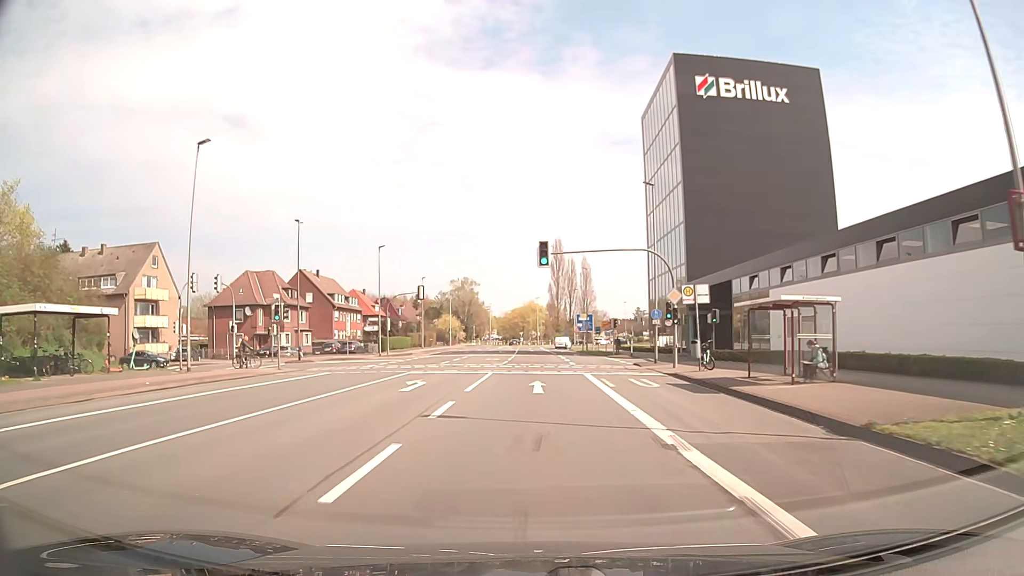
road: secondary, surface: asphalt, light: Day
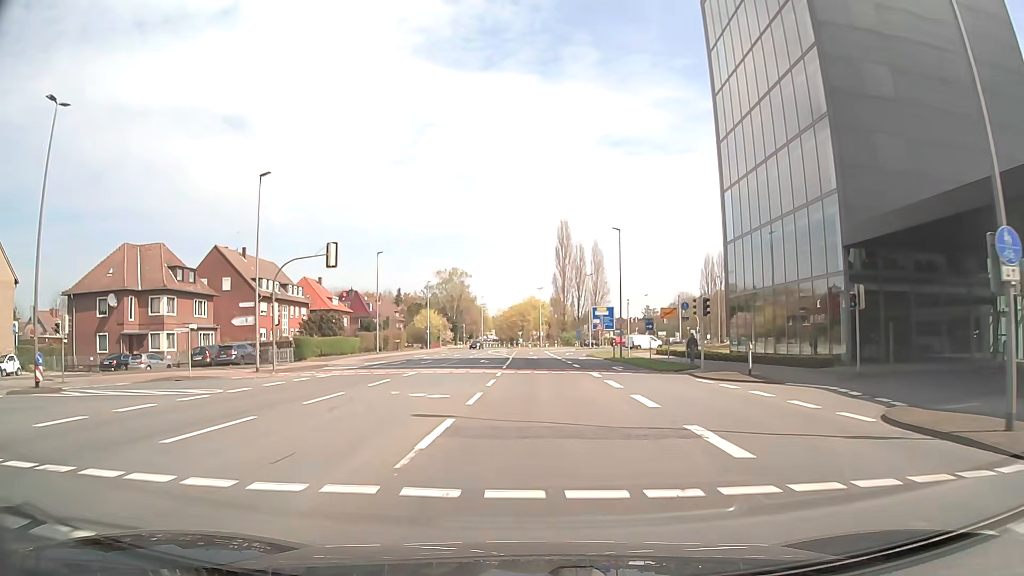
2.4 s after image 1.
(0.0, +30.3) m; 0°
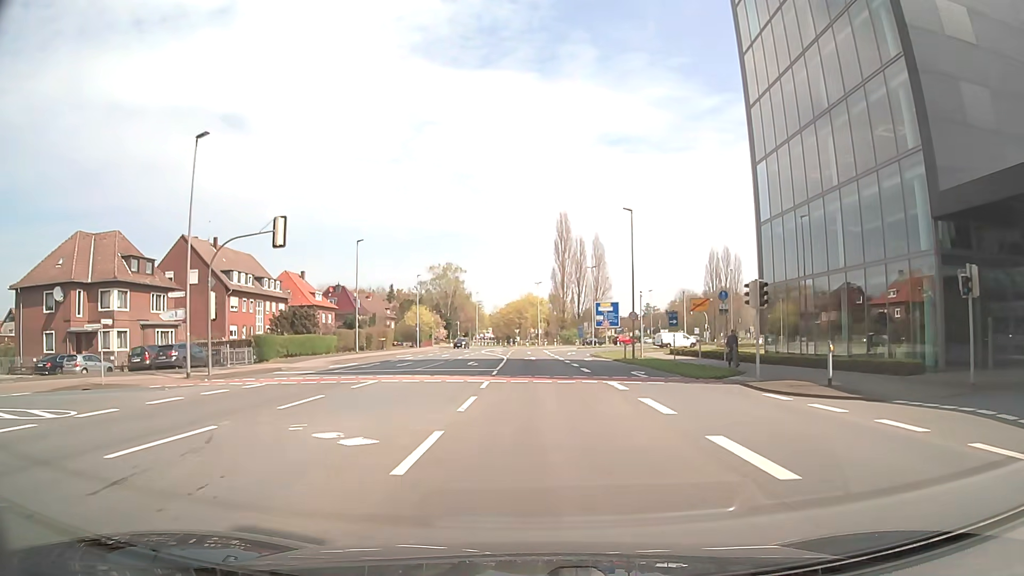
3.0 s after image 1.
(0.0, +7.6) m; 0°
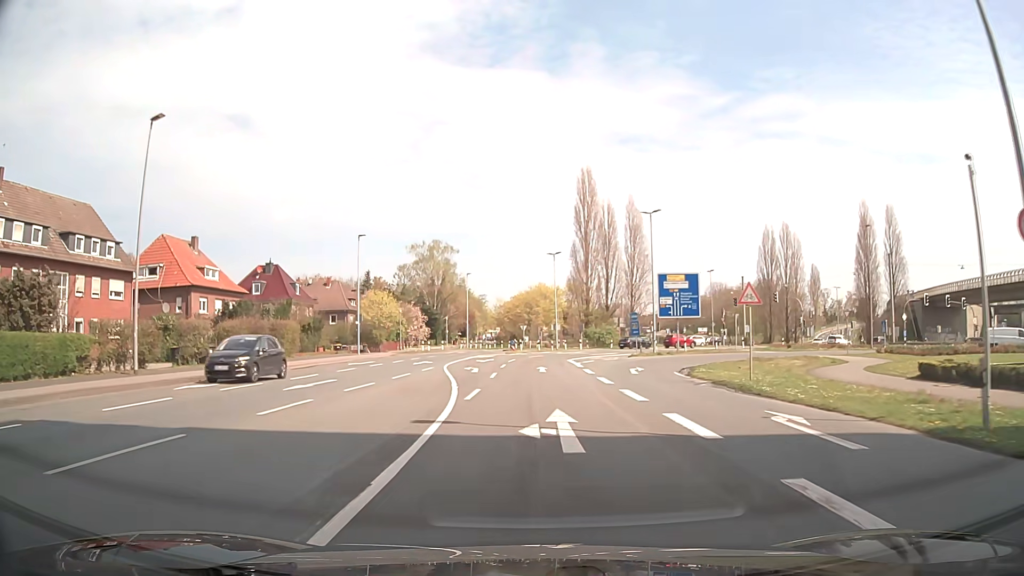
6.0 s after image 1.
(+0.2, +37.9) m; 0°
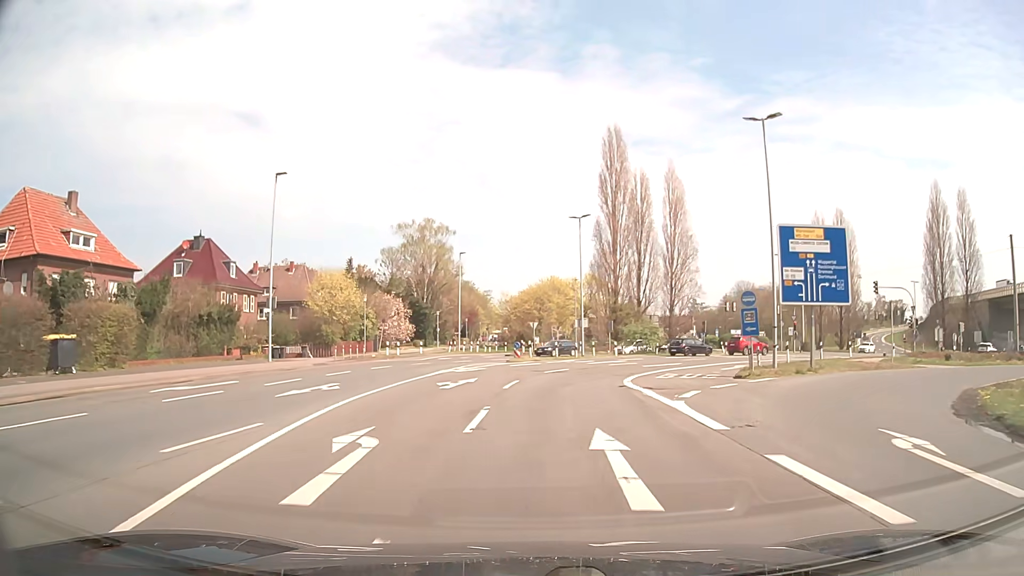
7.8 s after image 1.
(-0.3, +22.8) m; -1°
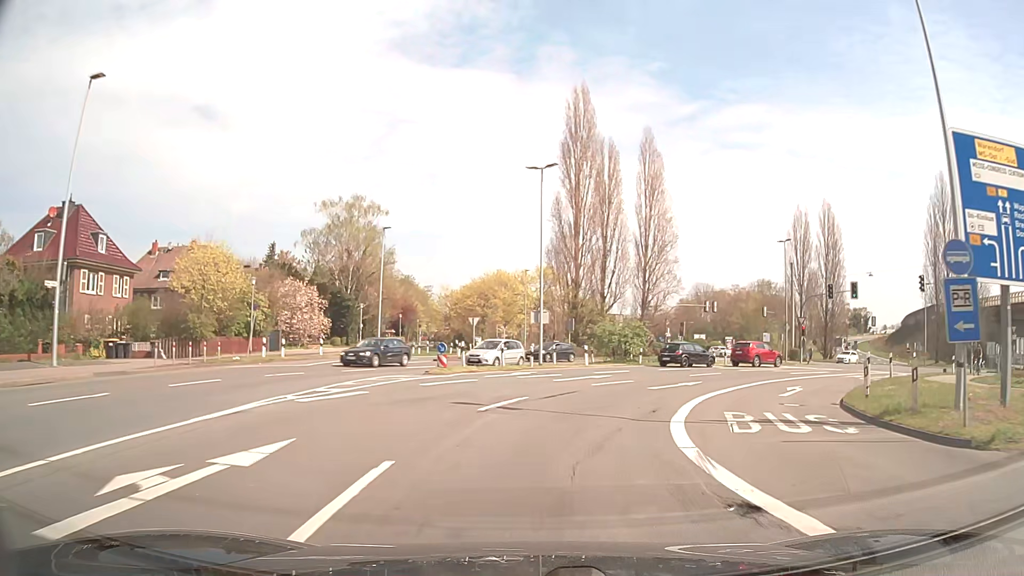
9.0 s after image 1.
(+0.4, +15.2) m; +4°
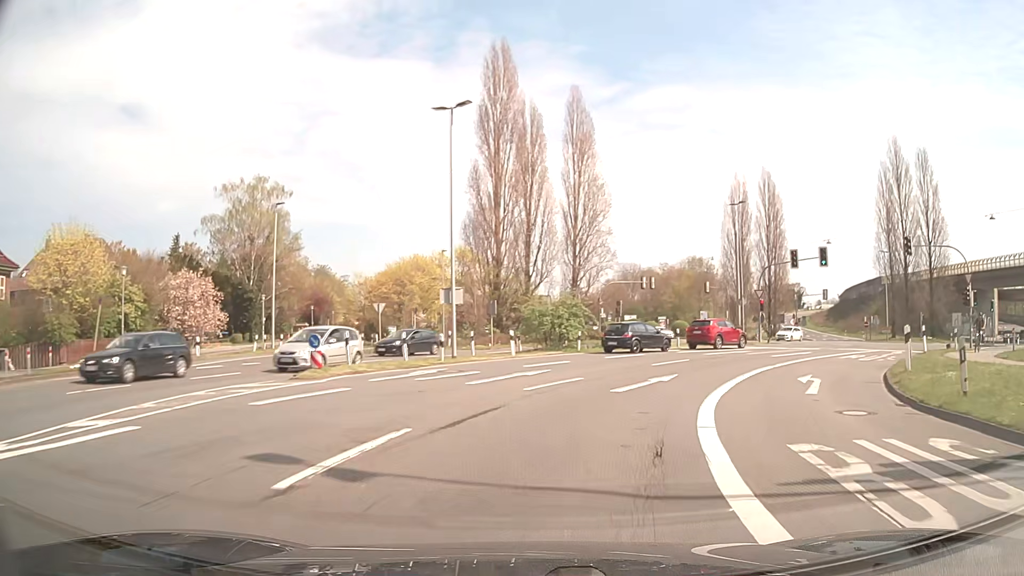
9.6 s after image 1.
(+0.5, +7.6) m; +7°
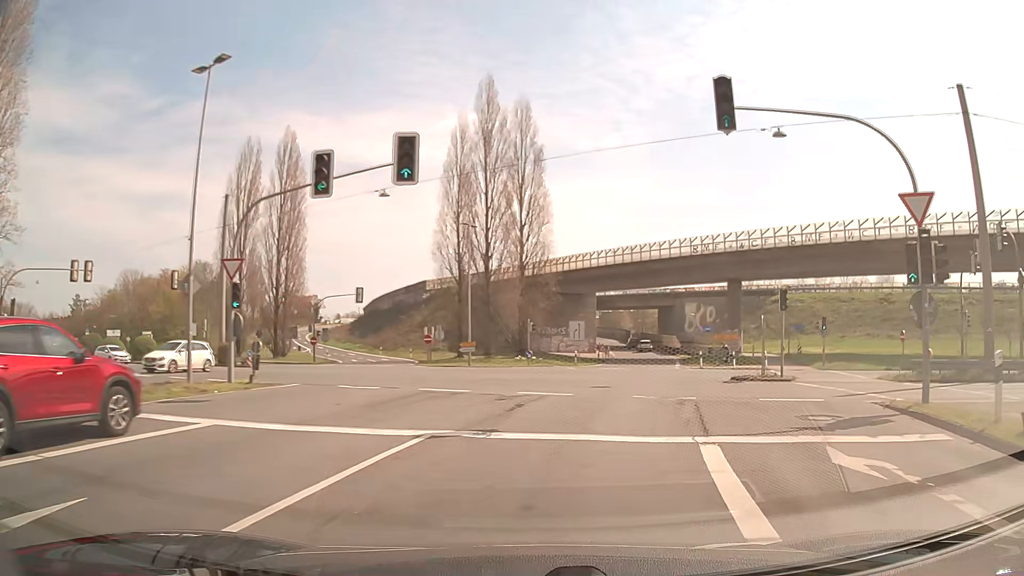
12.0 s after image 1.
(+9.9, +27.7) m; +40°
